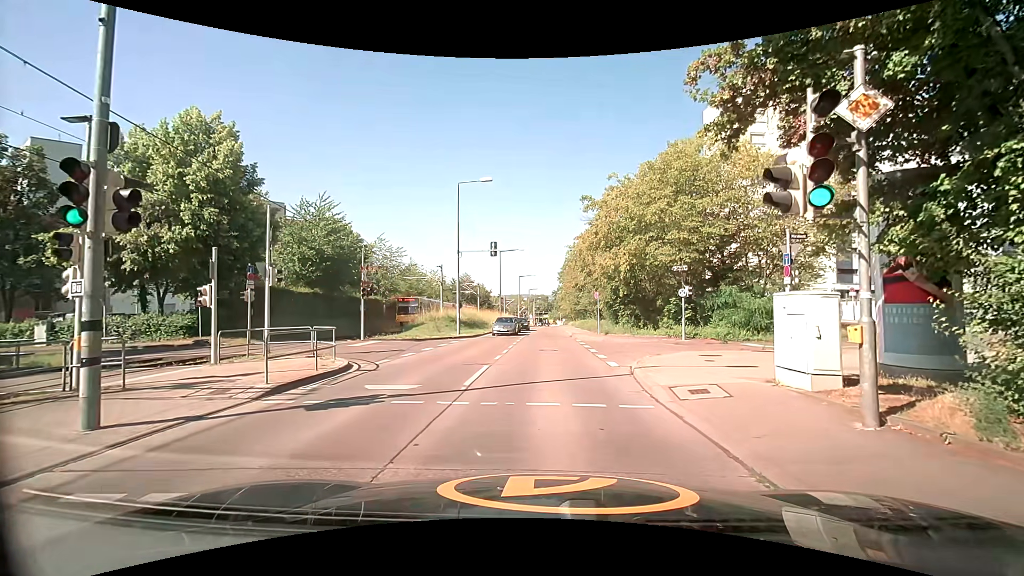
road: tertiary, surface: concrete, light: Day
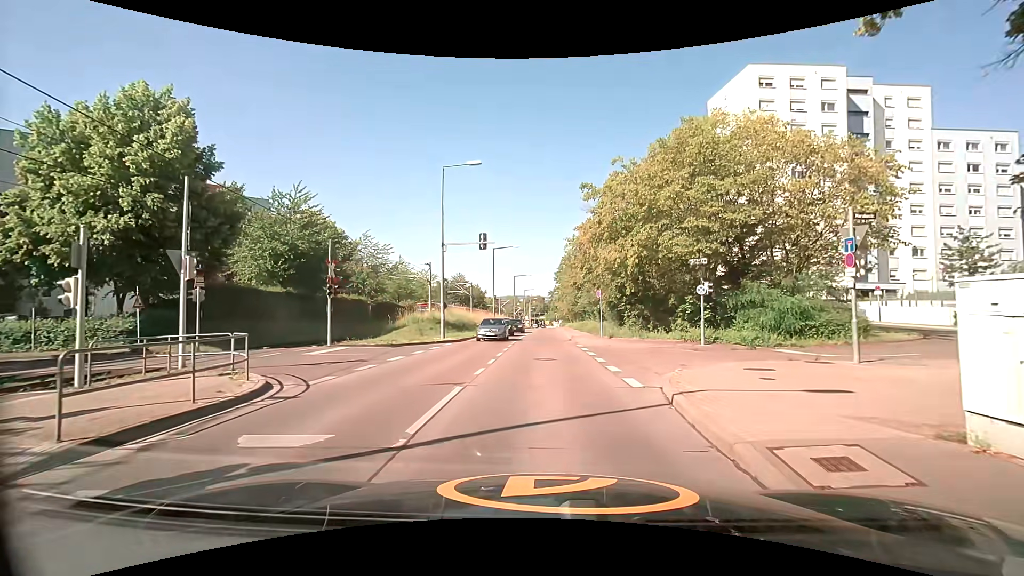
(0.0, +4.3) m; 0°
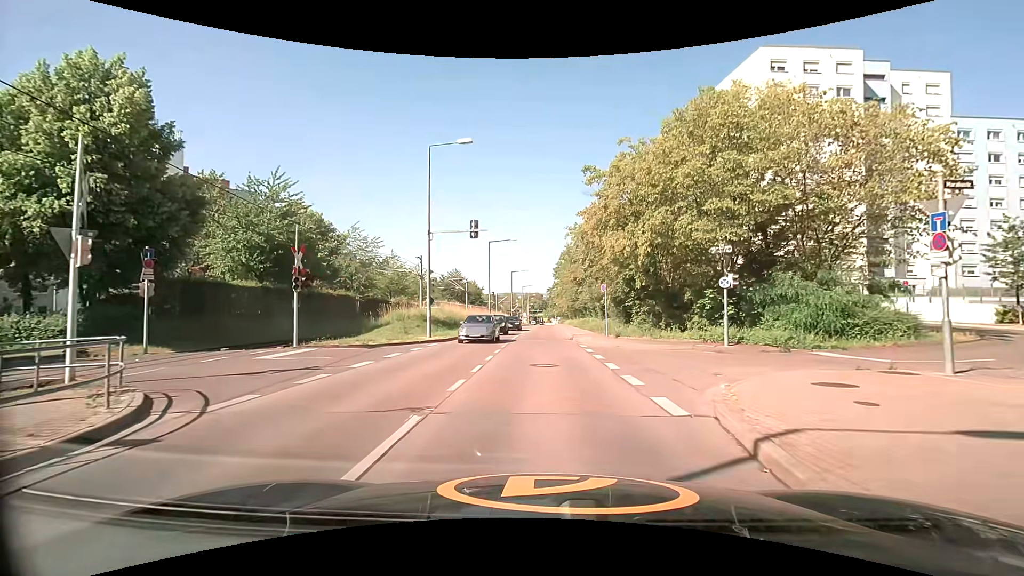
(0.0, +3.4) m; 0°
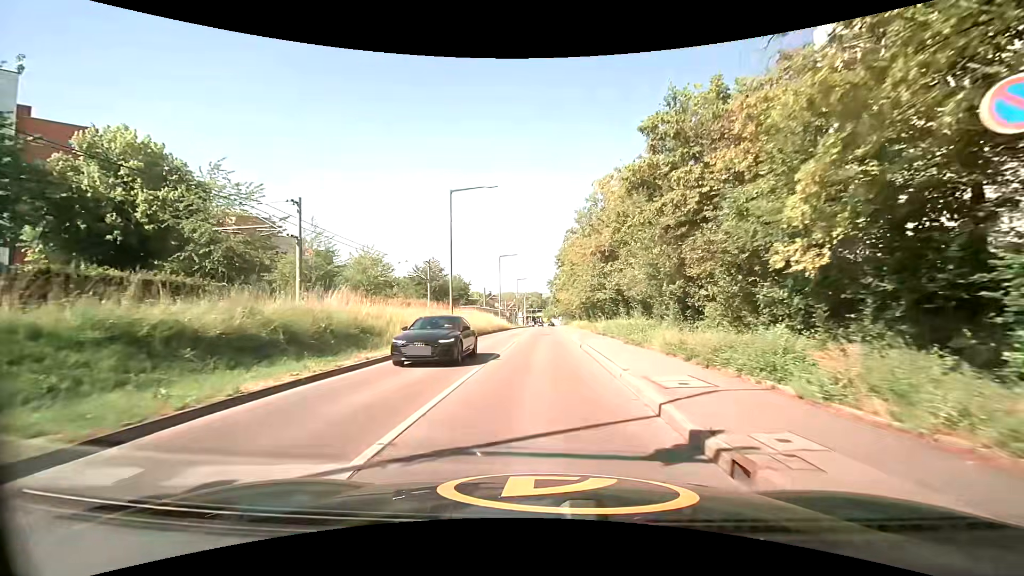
(-0.1, +25.1) m; 0°
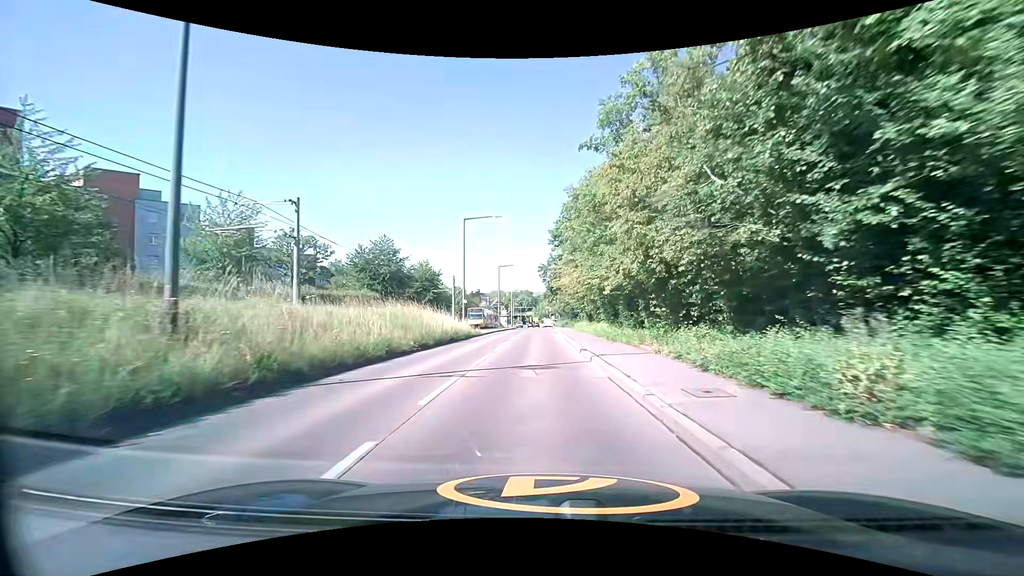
(+0.1, +26.2) m; +1°
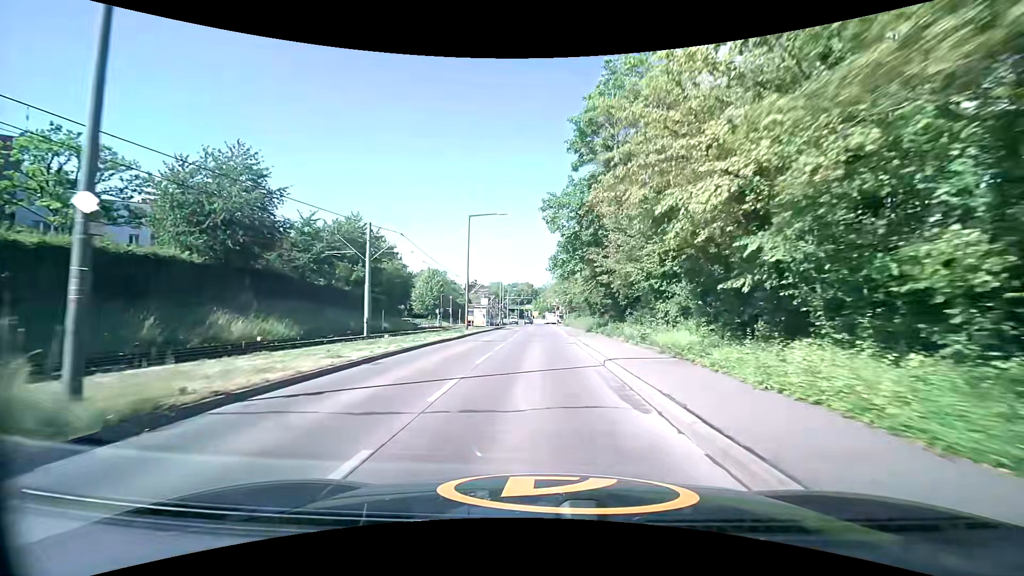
(-0.3, +37.0) m; 0°
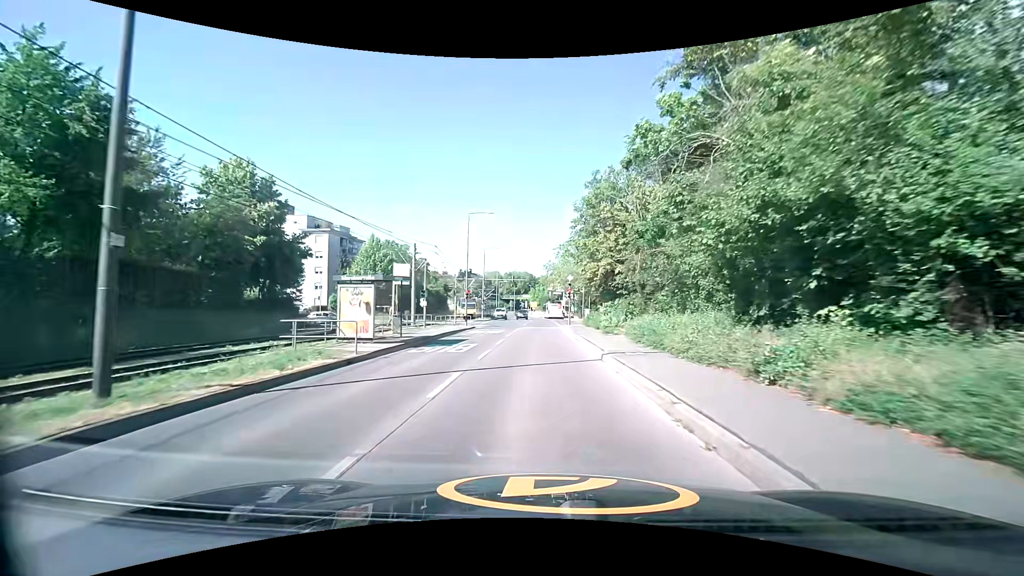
(+0.2, +36.1) m; +1°
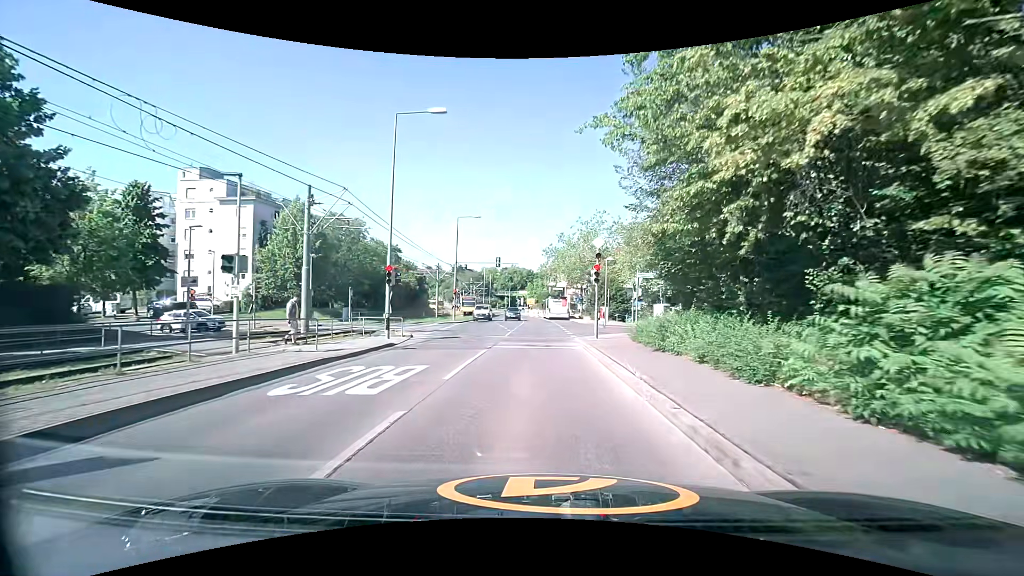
(-0.1, +22.0) m; 0°
(0, +10) (0, +20) (0, +30) (0, +40) (0, +50) (-1, +60) (-1, +70) (-2, +80) (-2, +90) (-3, +100) m
